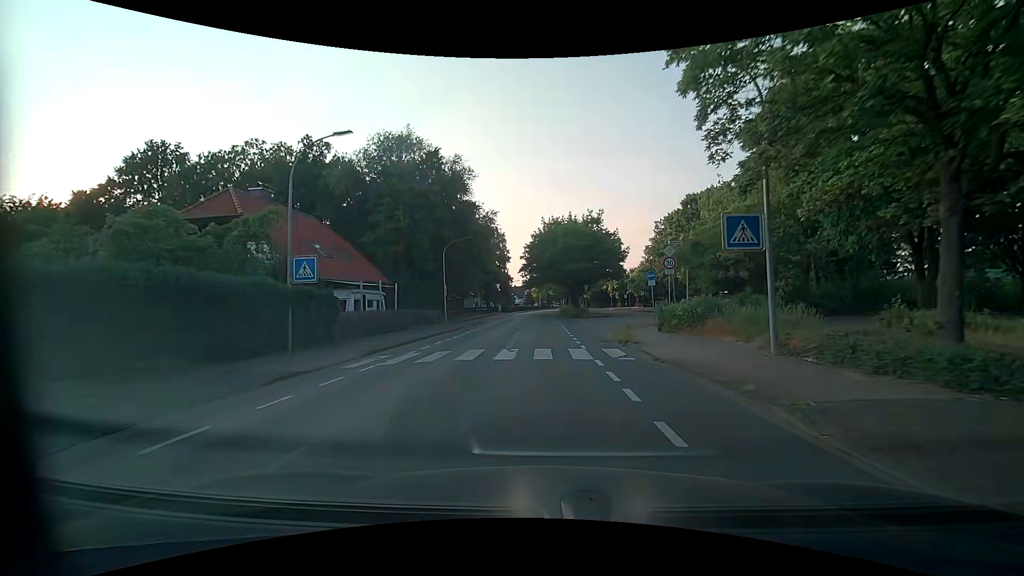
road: unclassified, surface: asphalt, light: Day
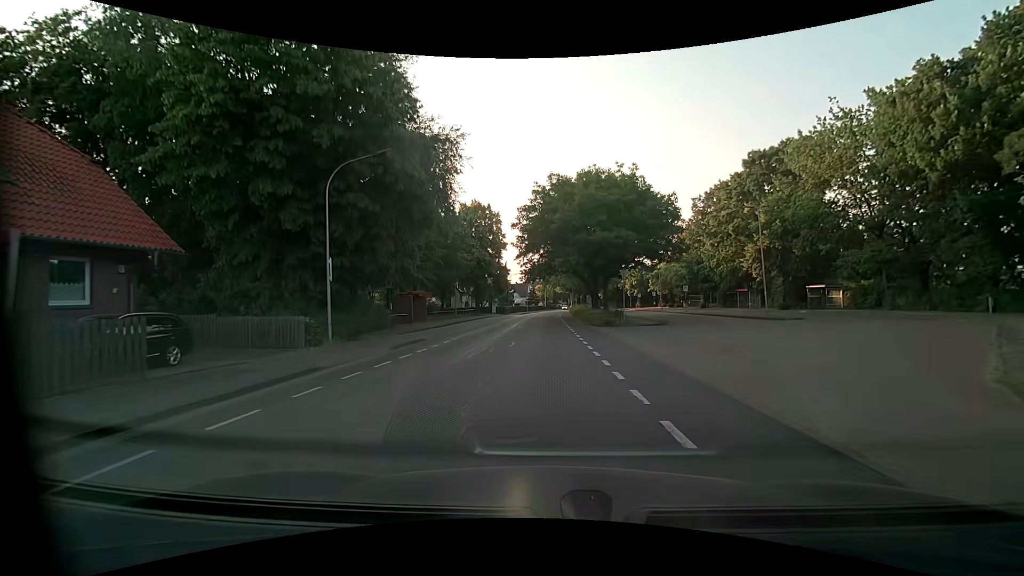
(-0.2, +23.7) m; -1°
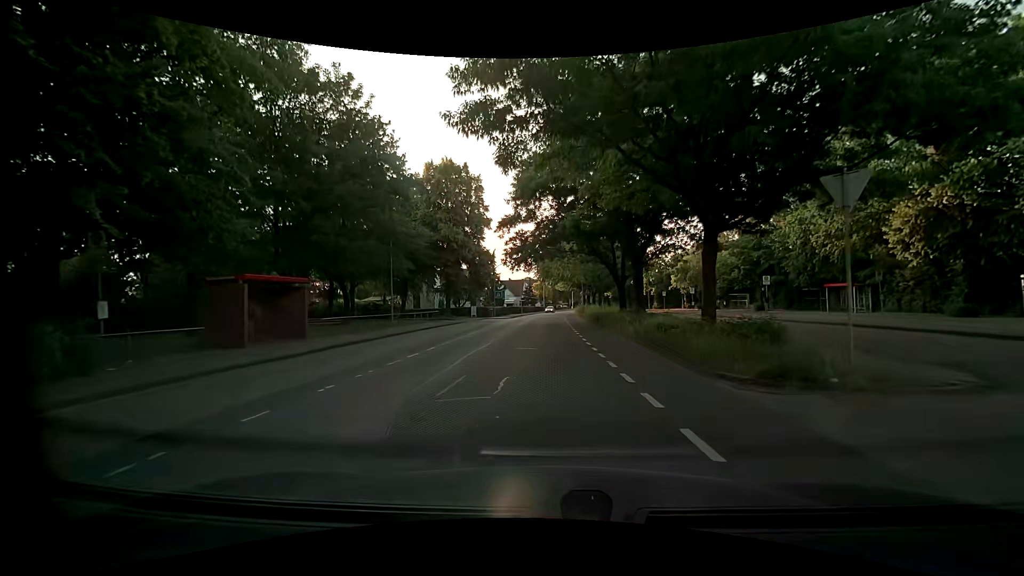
(-0.1, +23.7) m; 0°
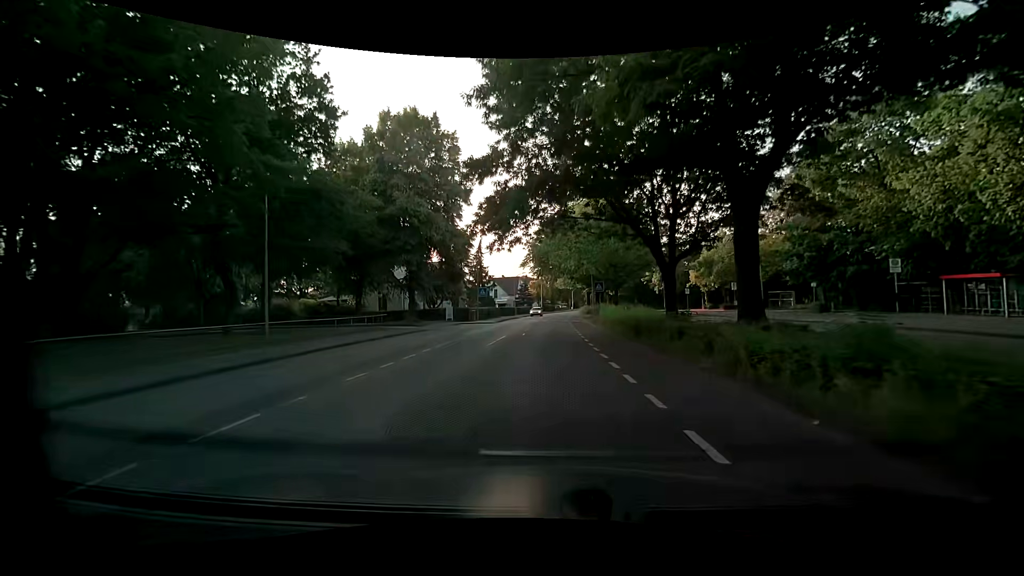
(+0.1, +15.2) m; 0°
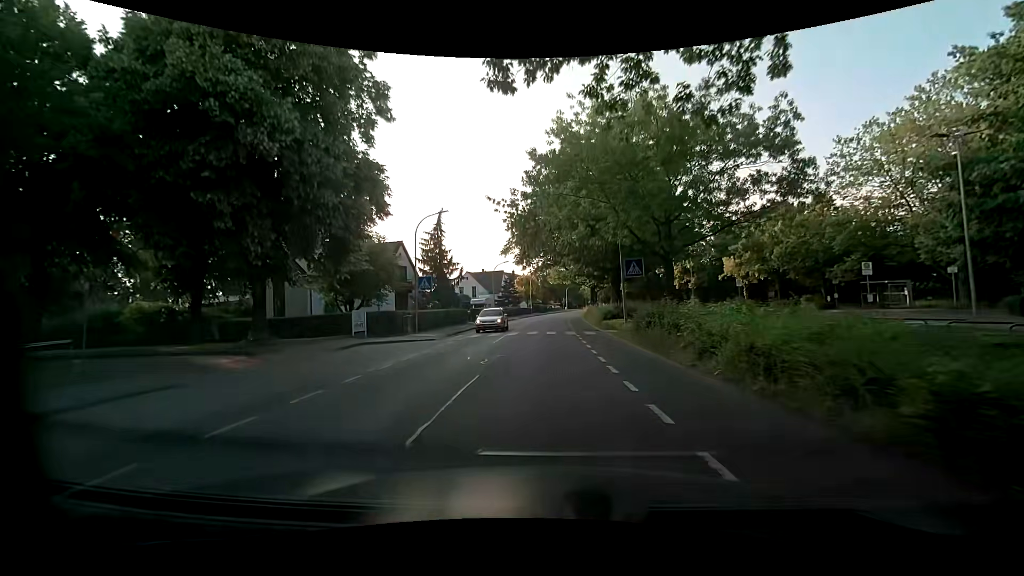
(+0.1, +22.1) m; +1°
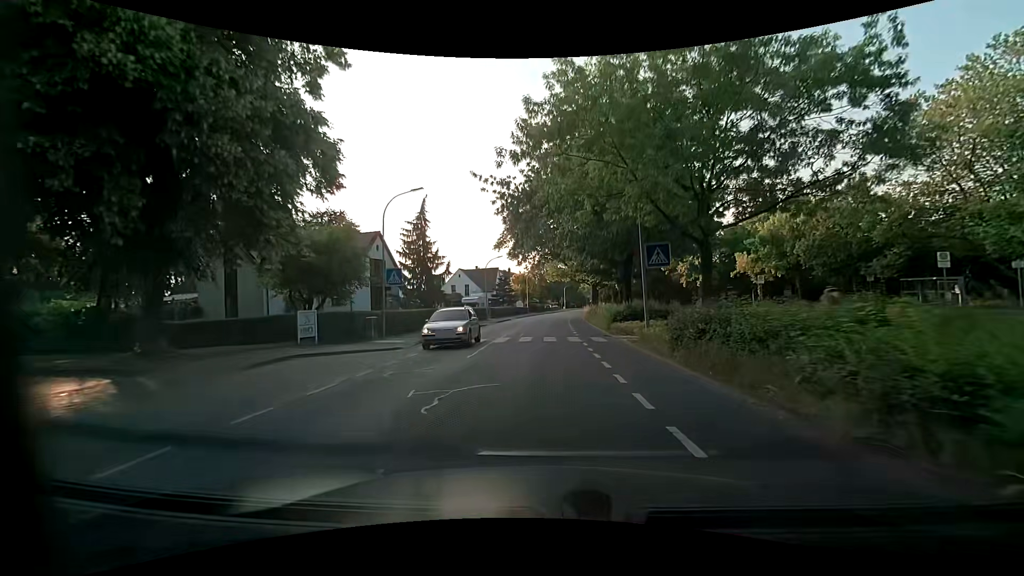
(0.0, +5.6) m; +1°
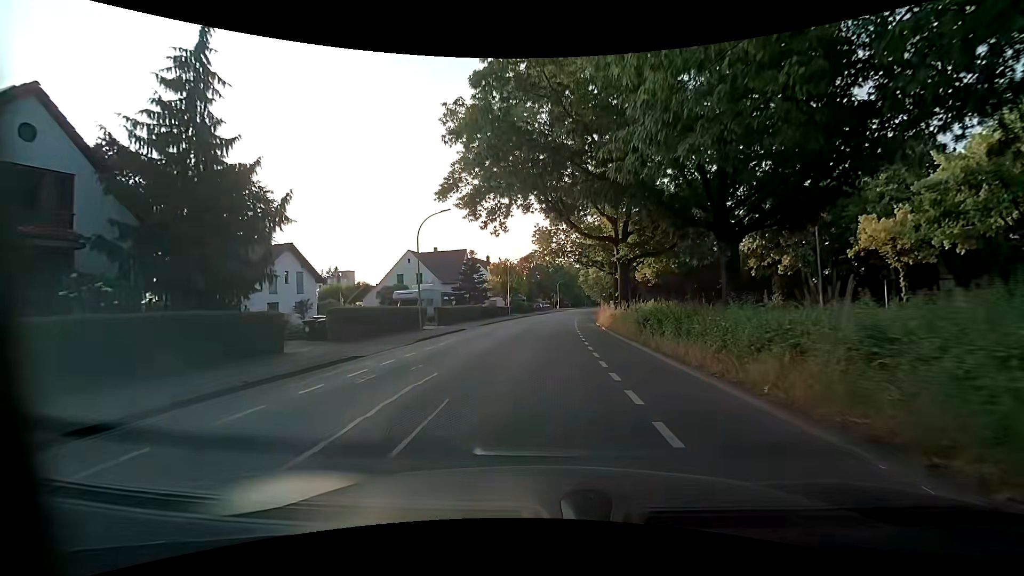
(+0.1, +27.4) m; +1°
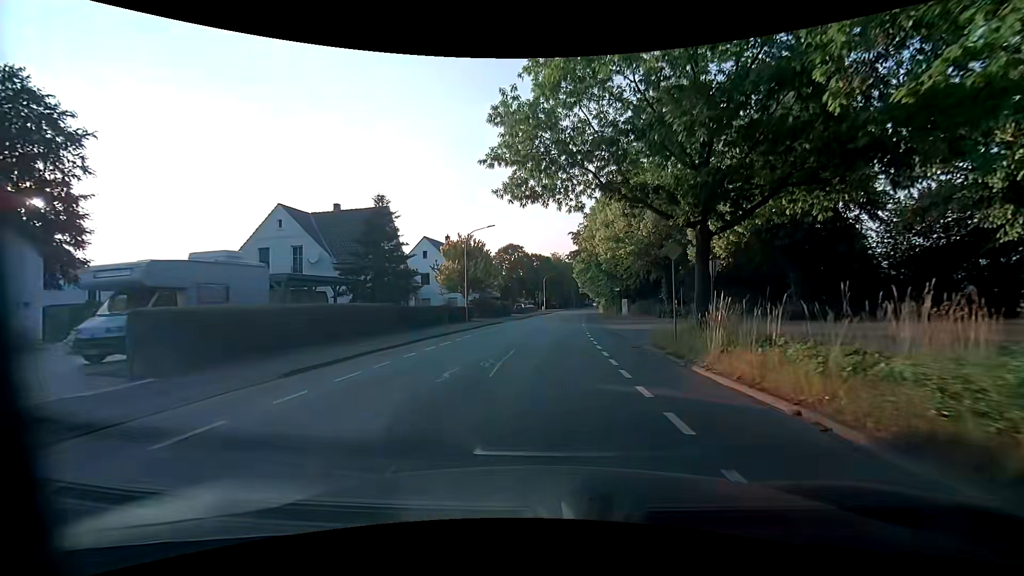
(+0.1, +26.9) m; +1°
(0, +10) (0, +20) (+1, +30) (+2, +40) (+2, +50) (+3, +60) (+4, +70) (+5, +80) (+6, +90) (+7, +100) m
